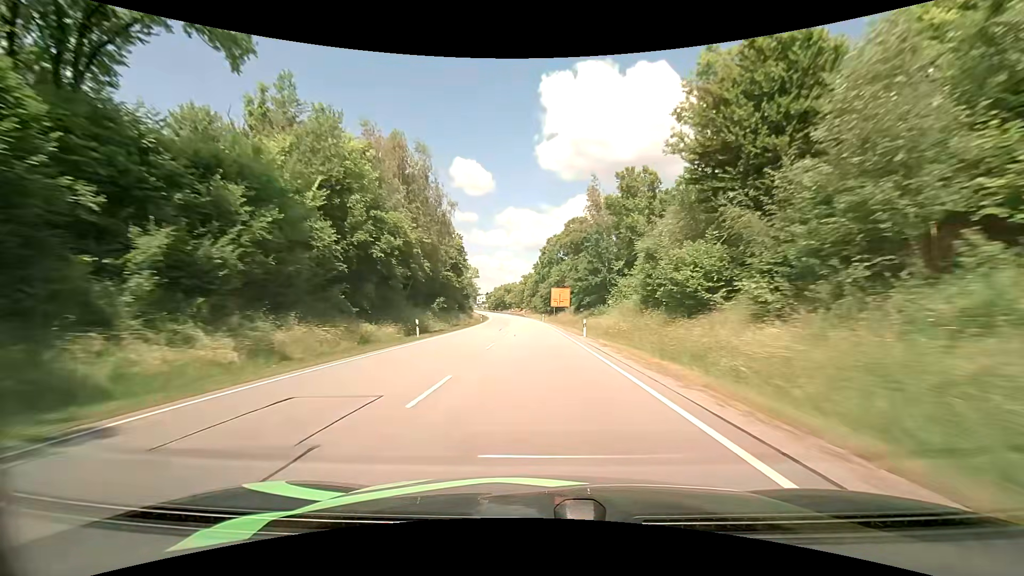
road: primary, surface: asphalt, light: Day
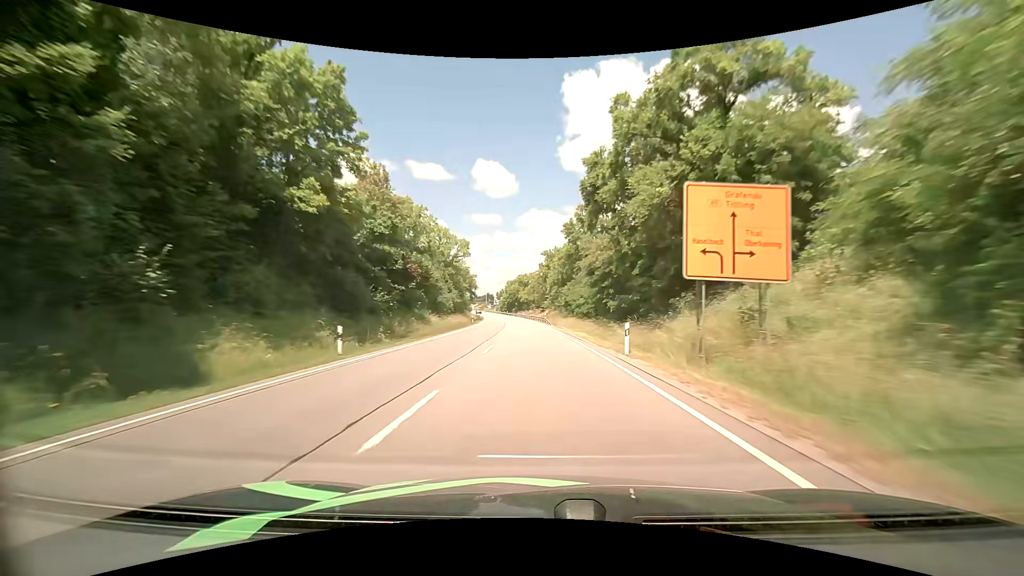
(-1.3, +62.0) m; -2°
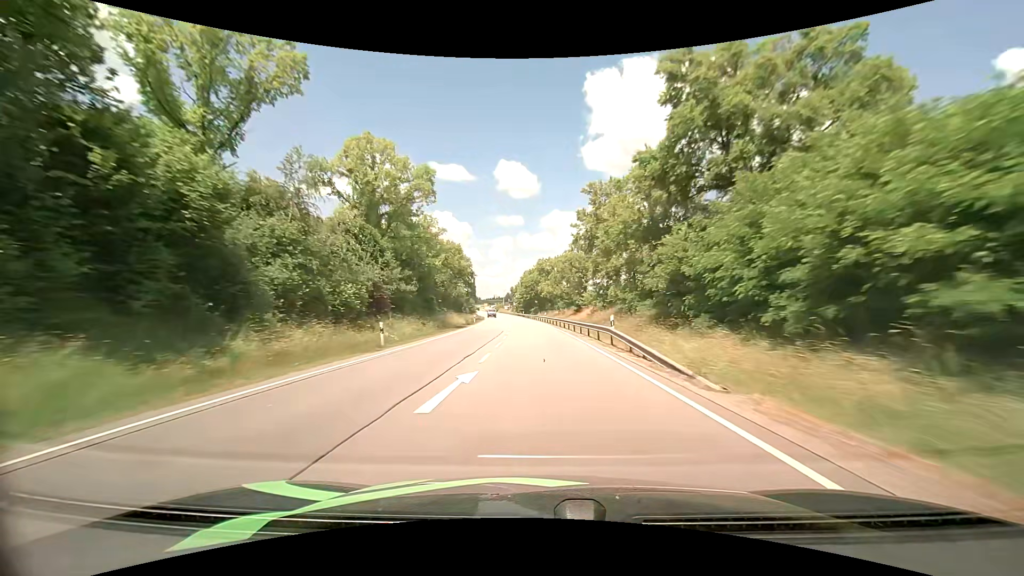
(-1.5, +46.2) m; -3°
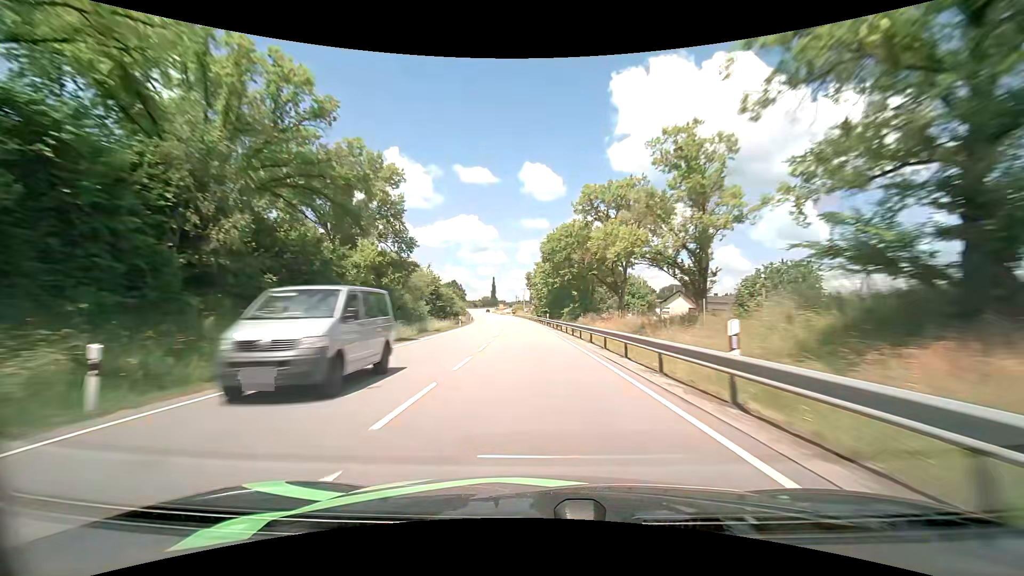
(-1.6, +61.7) m; -3°
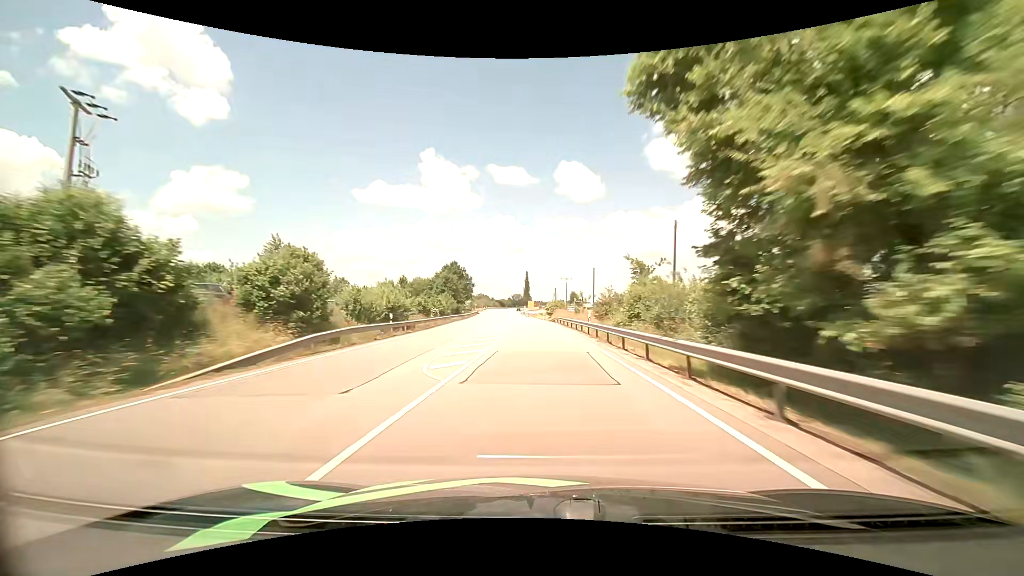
(-3.6, +76.7) m; -5°
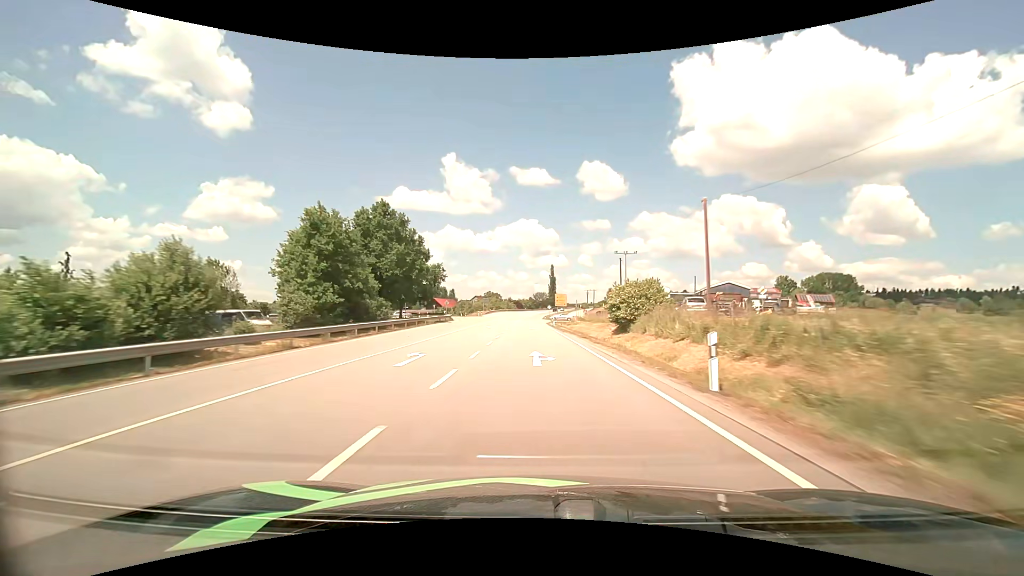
(-1.2, +73.5) m; -3°
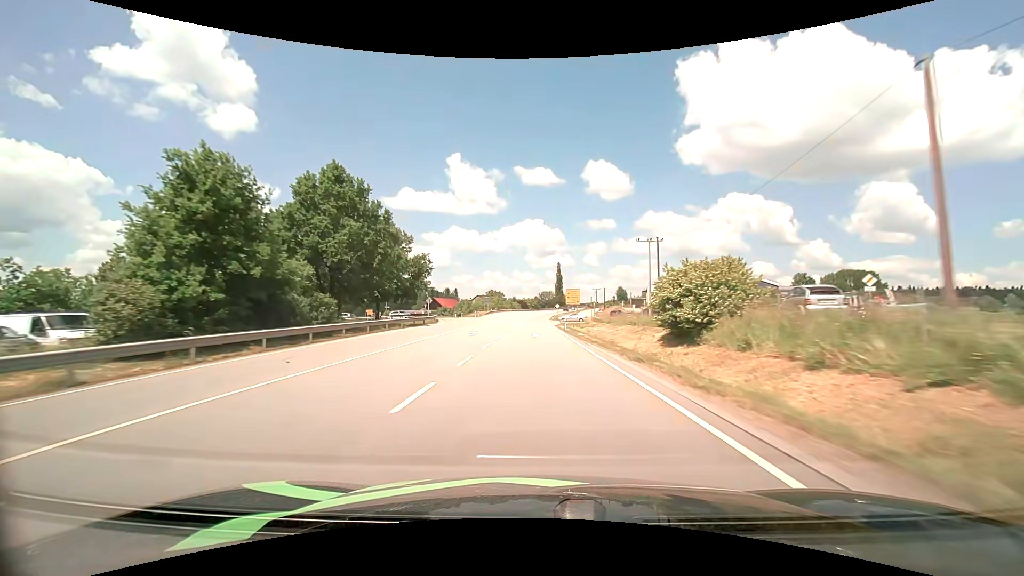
(-0.1, +14.3) m; -1°
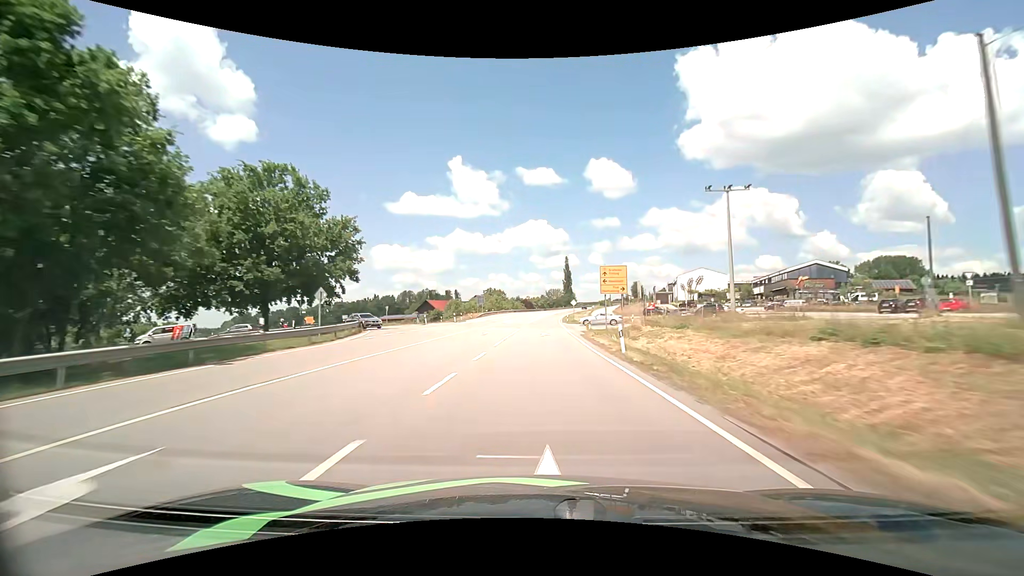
(-0.2, +28.5) m; -1°
(0, +10) (0, +20) (0, +30) (0, +40) (0, +50) (0, +60) (+1, +70) (+1, +80) (+1, +90) (+2, +100) m
